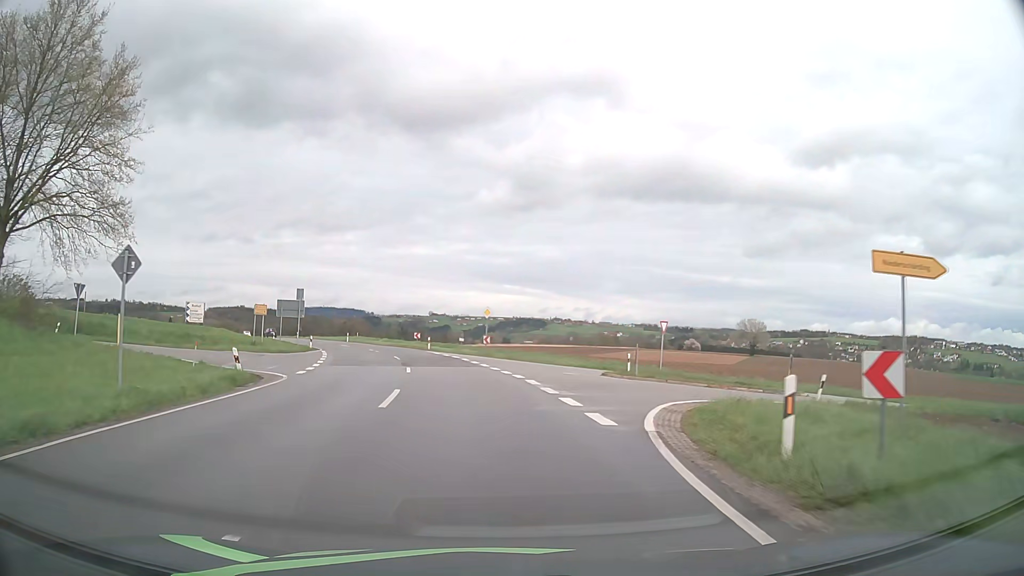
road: secondary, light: Day
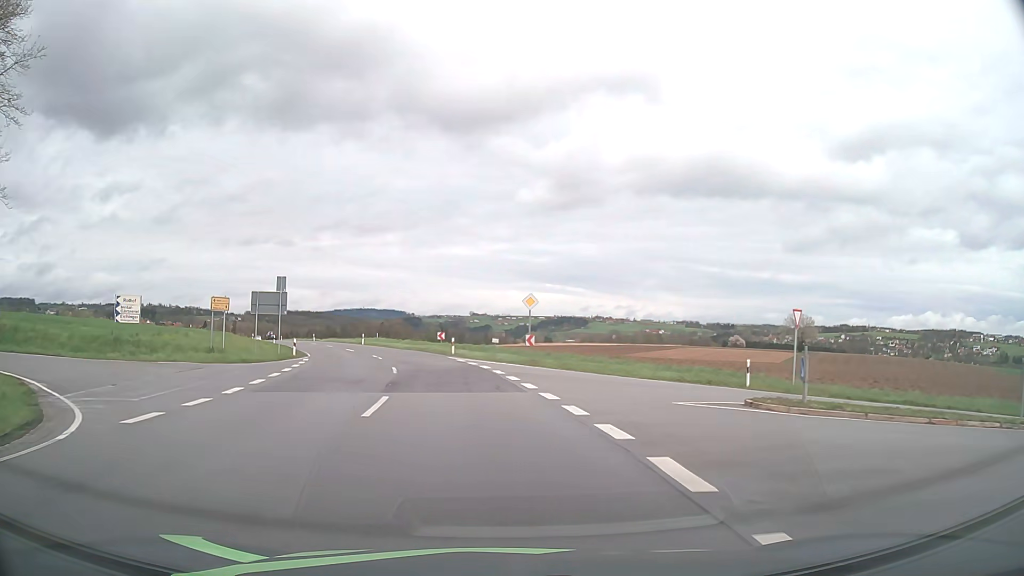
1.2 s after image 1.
(-0.4, +12.9) m; -3°
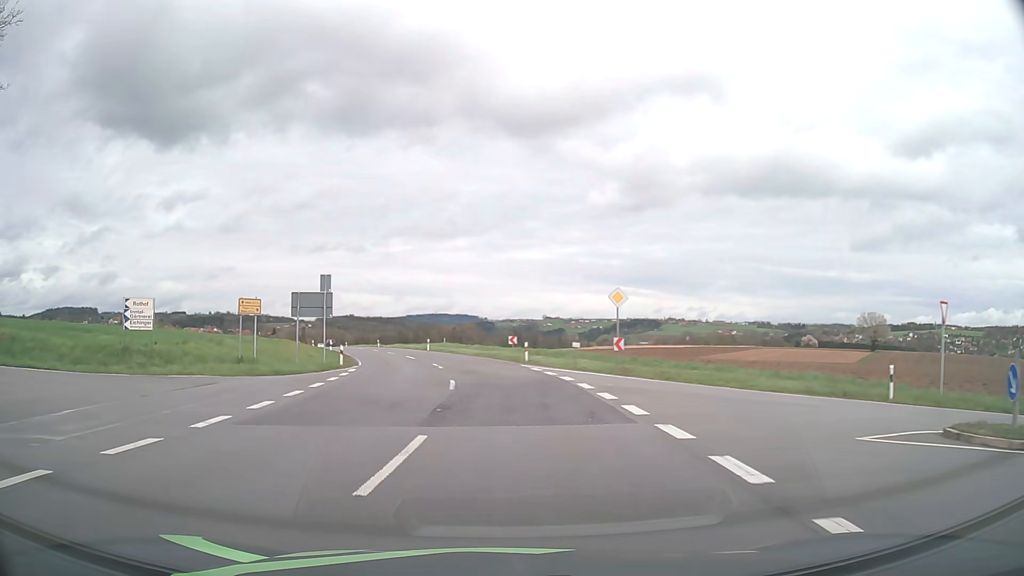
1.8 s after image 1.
(-0.2, +5.2) m; -6°
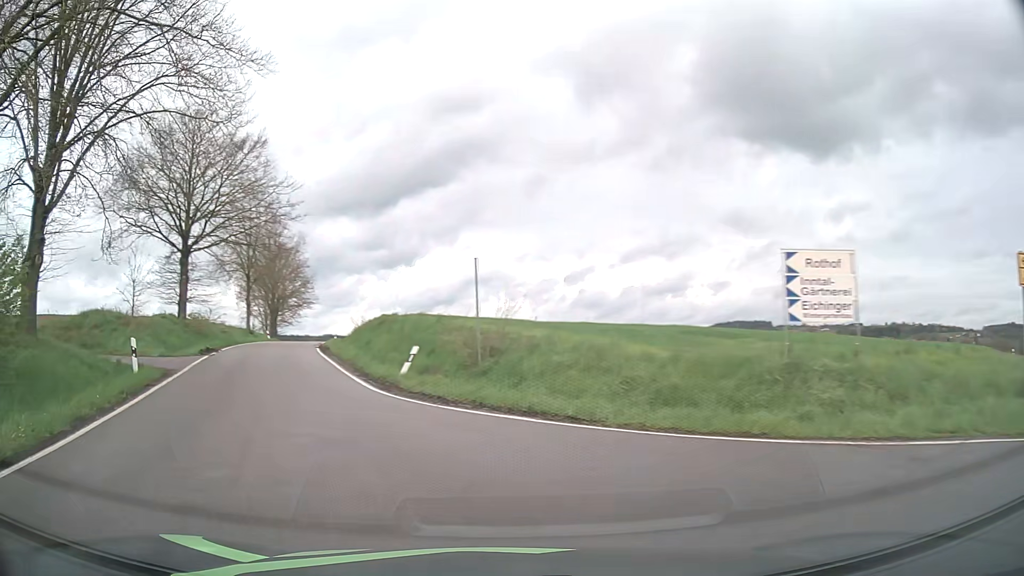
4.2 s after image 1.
(-7.4, +14.7) m; -57°
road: unclassified
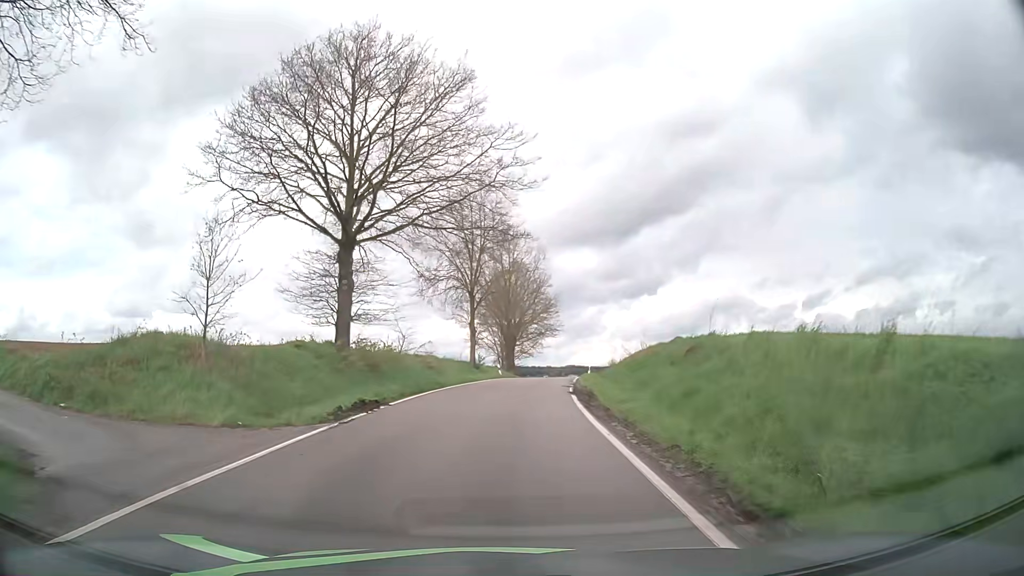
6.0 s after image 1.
(-4.5, +14.8) m; -22°
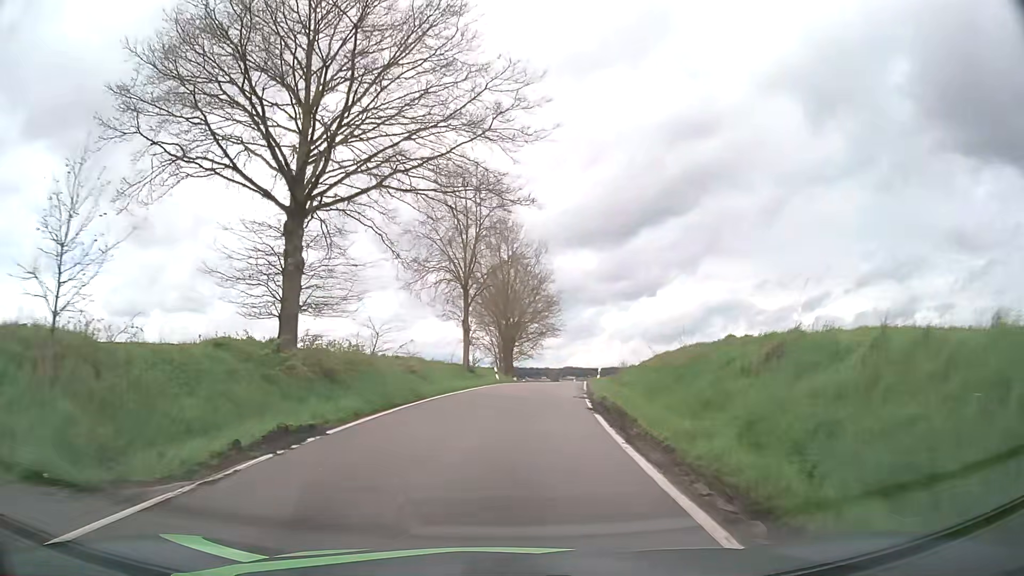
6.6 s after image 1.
(0.0, +6.1) m; 0°
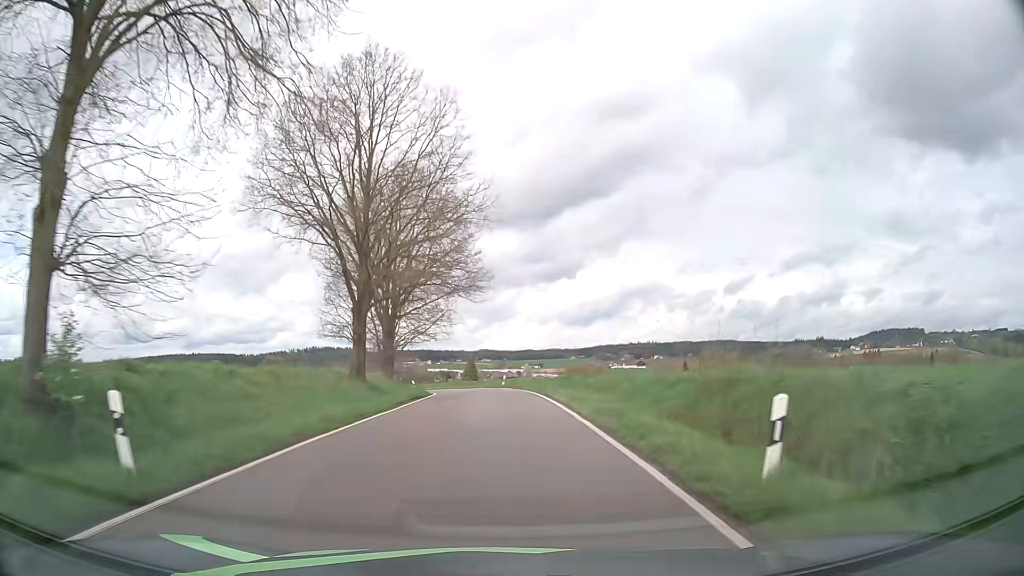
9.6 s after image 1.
(+2.5, +37.4) m; +7°
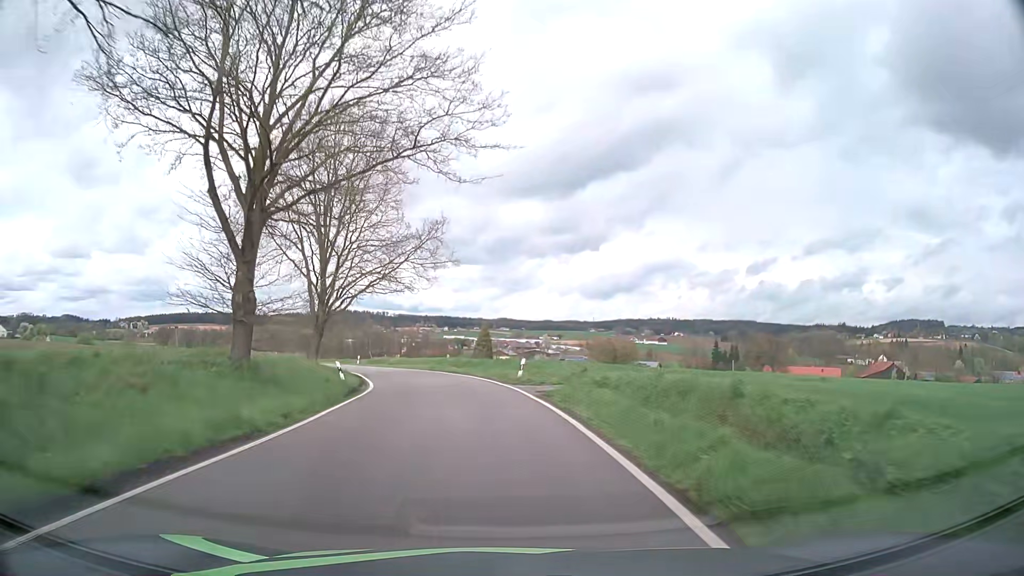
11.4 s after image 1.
(0.0, +26.2) m; -1°
(0, +10) (-1, +20) (-3, +30) (-5, +40) (-8, +49) (-12, +58) (-16, +67) (-20, +76) (-25, +85) (-29, +94) m
